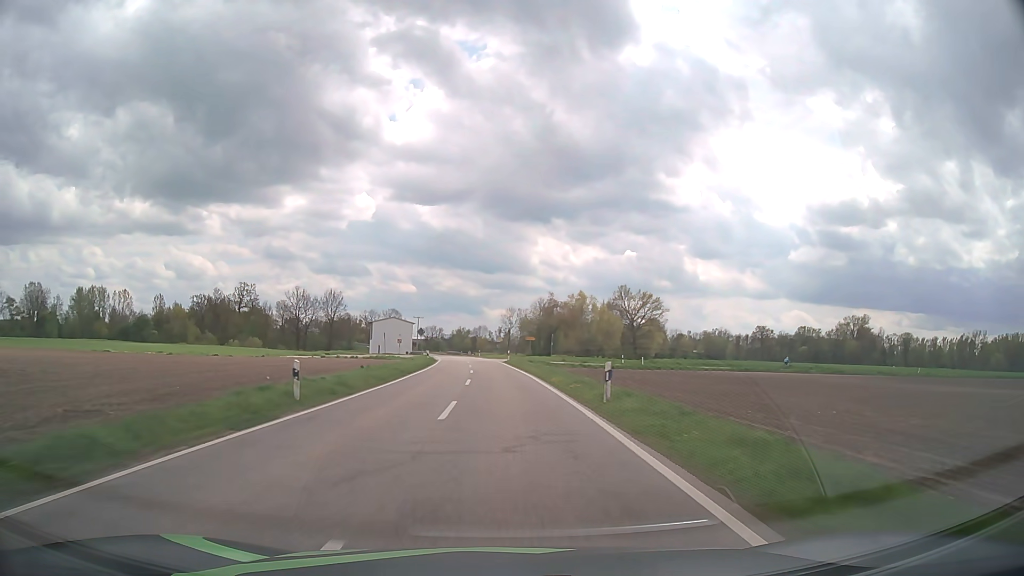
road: tertiary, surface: asphalt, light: Day
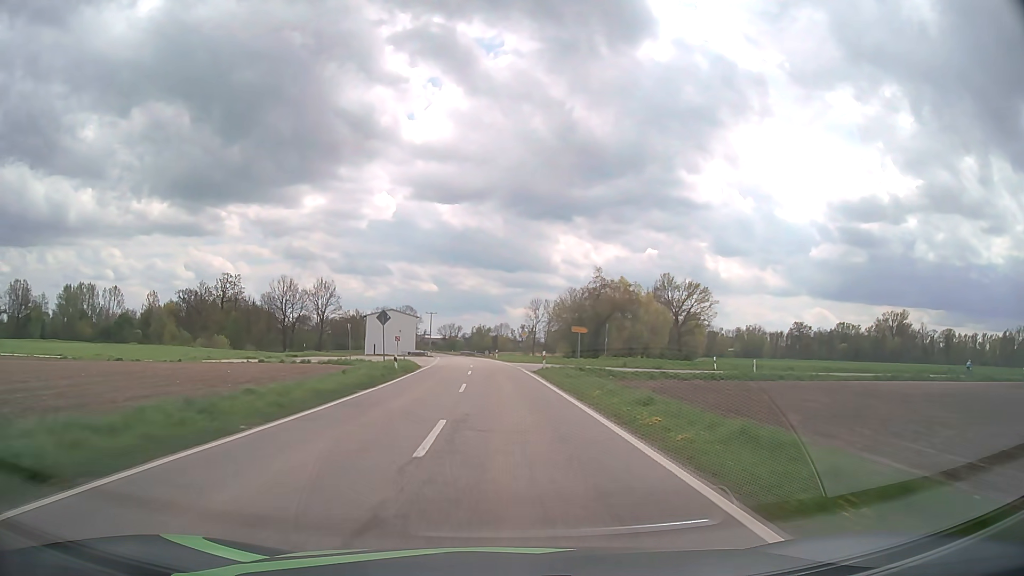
(-0.5, +28.8) m; -2°
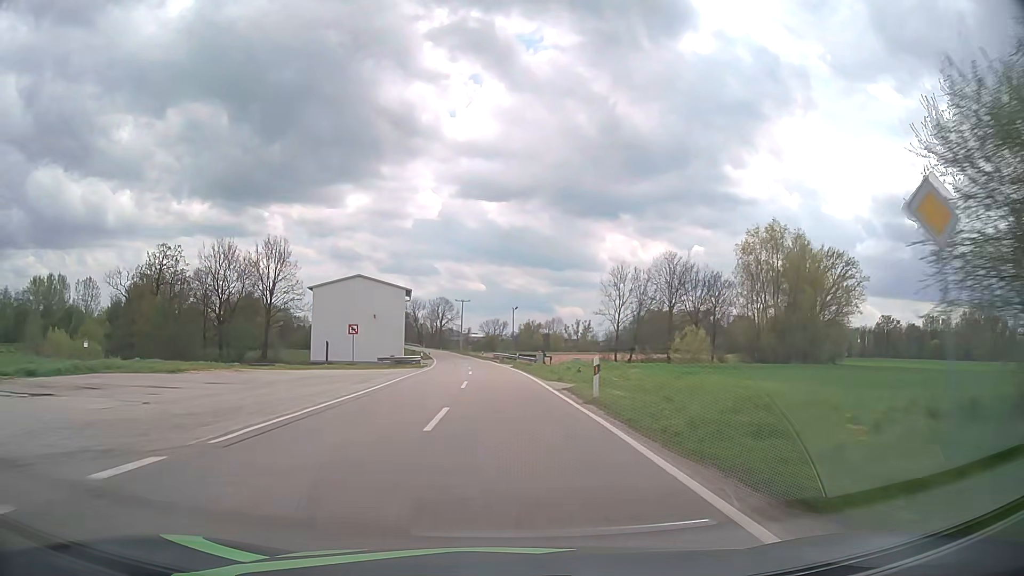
(-2.1, +58.1) m; -4°
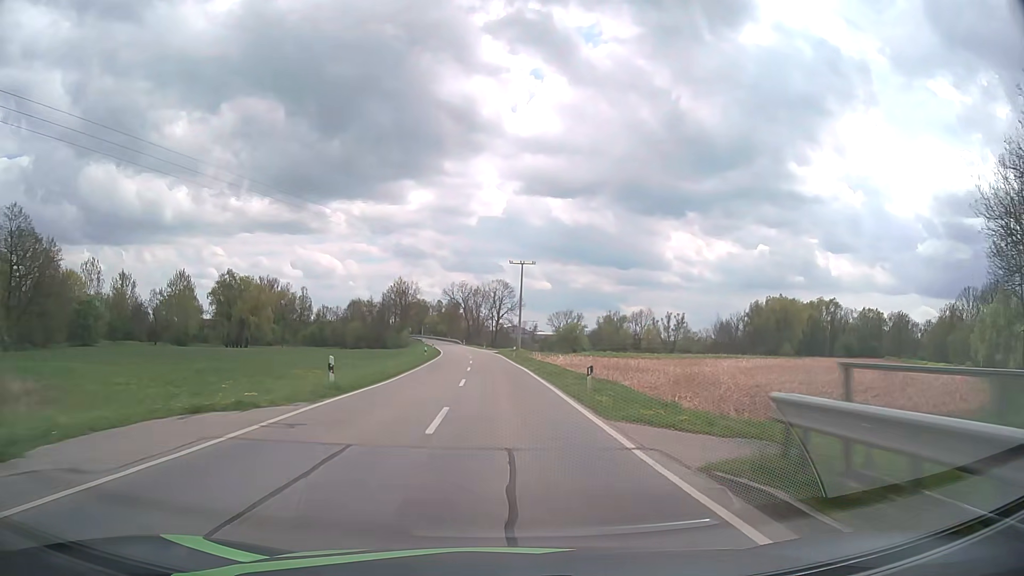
(-3.8, +72.7) m; -6°
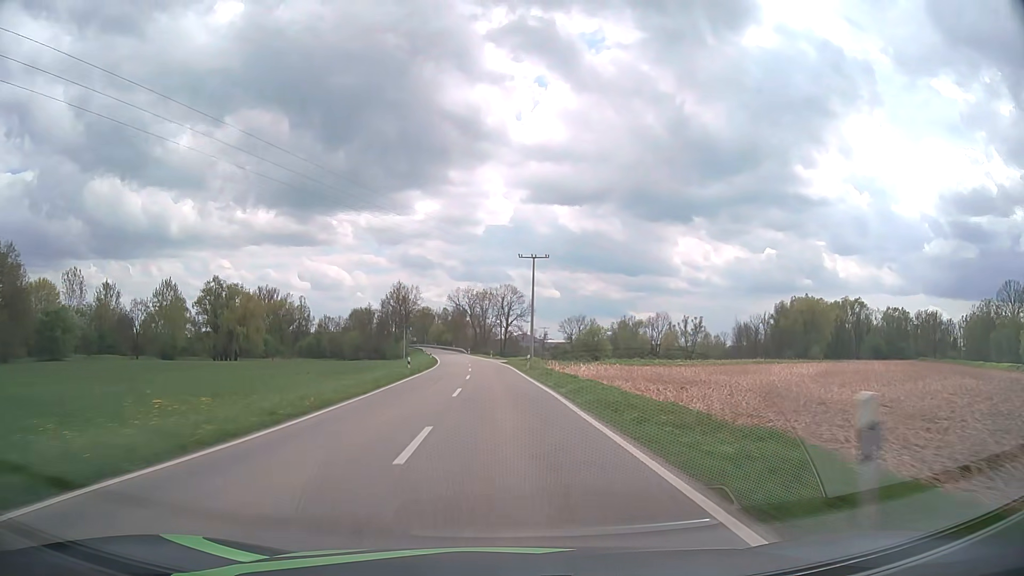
(-0.1, +14.6) m; -1°
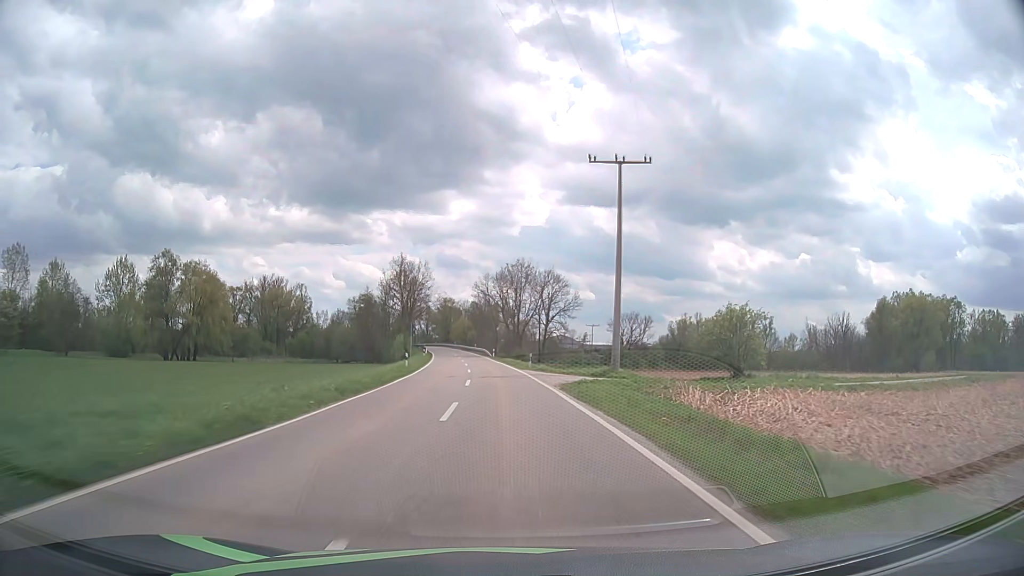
(-1.2, +43.6) m; -3°
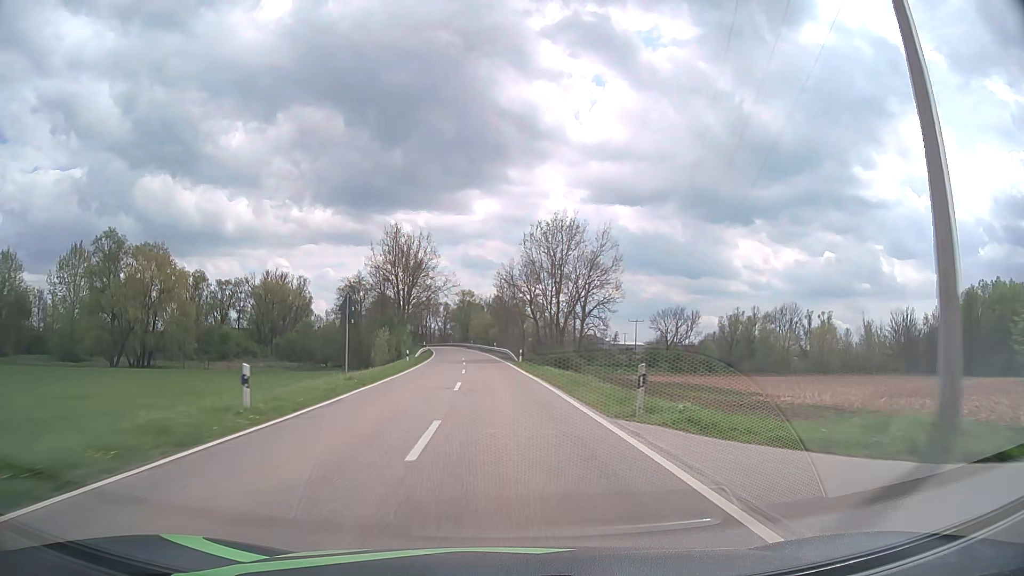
(-0.4, +29.1) m; -2°
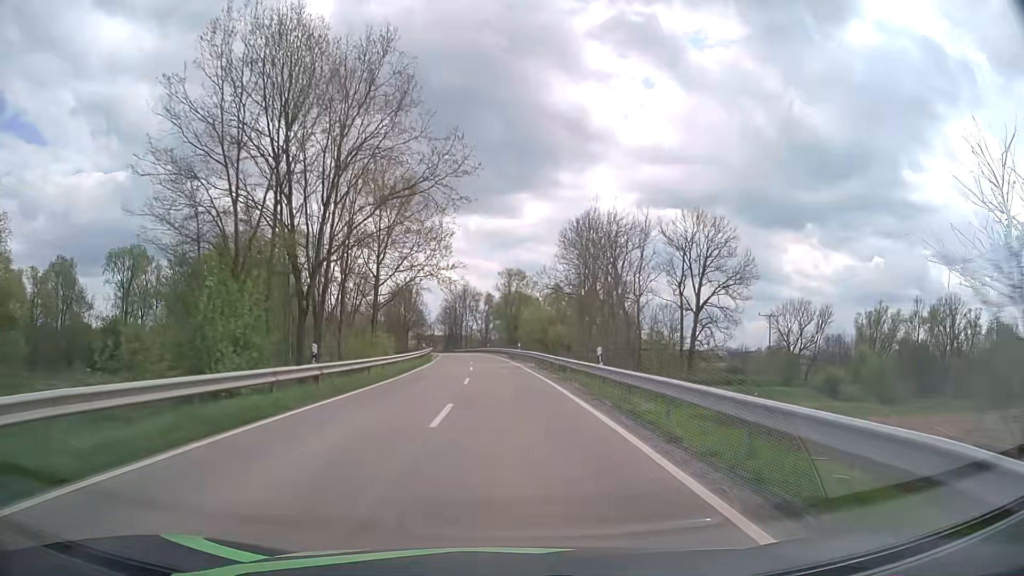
(-2.5, +57.5) m; -4°
(0, +10) (0, +20) (-1, +30) (-1, +40) (-2, +50) (-2, +60) (-3, +70) (-4, +80) (-5, +90) (-6, +100) m
